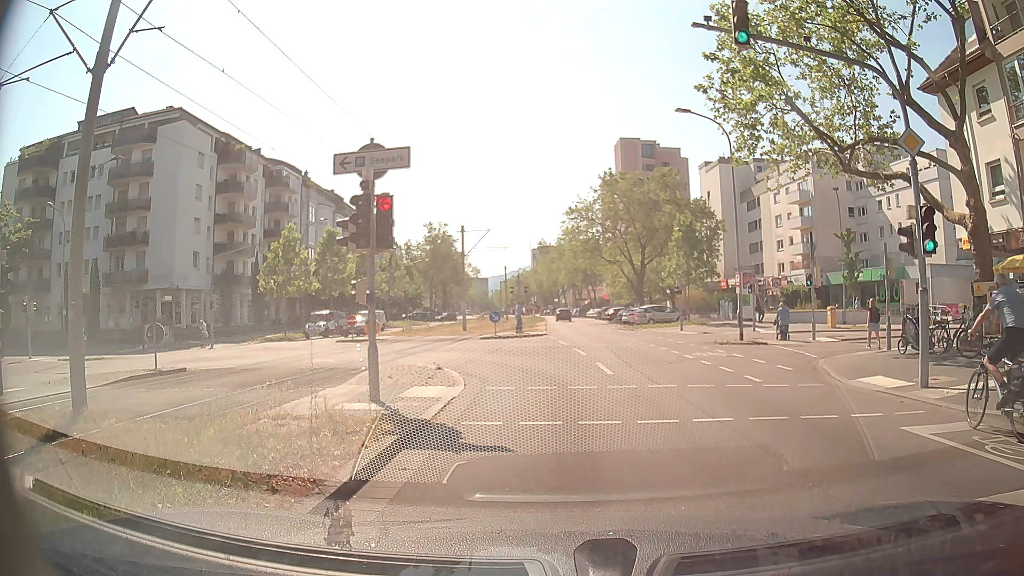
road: tertiary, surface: asphalt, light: Day
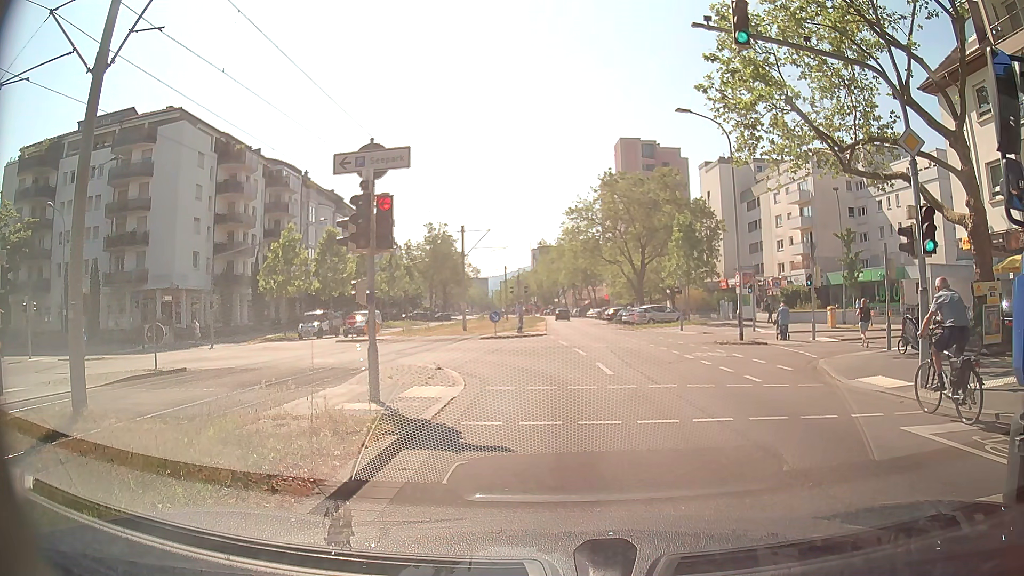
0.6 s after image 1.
(0.0, 0.0) m; 0°
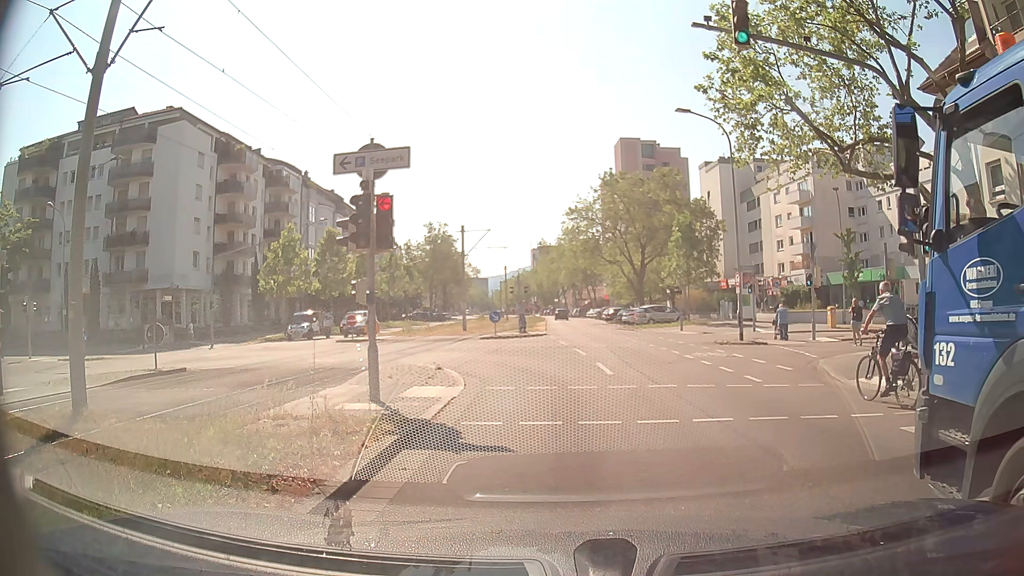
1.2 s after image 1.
(0.0, 0.0) m; 0°
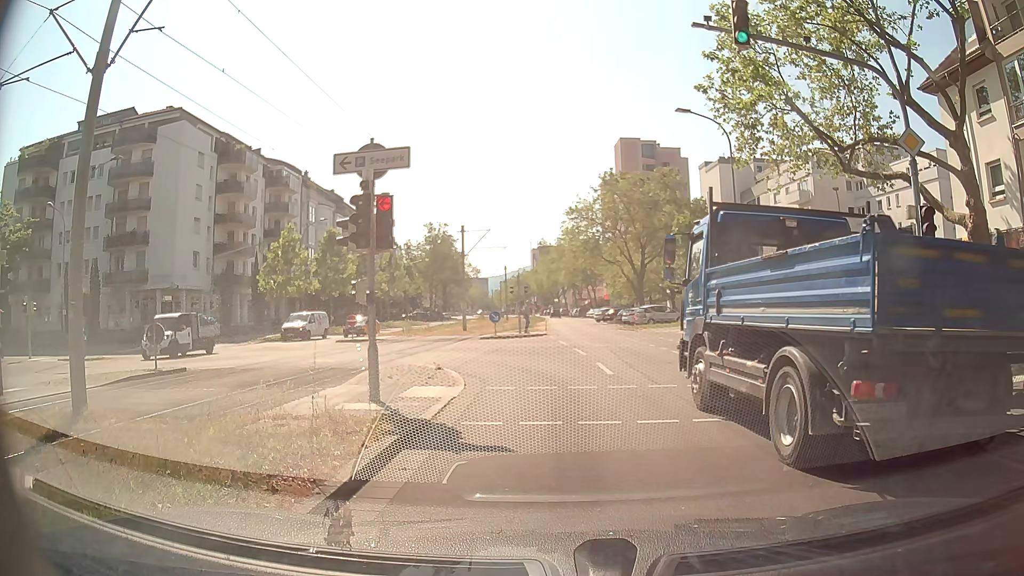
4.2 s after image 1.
(0.0, 0.0) m; 0°
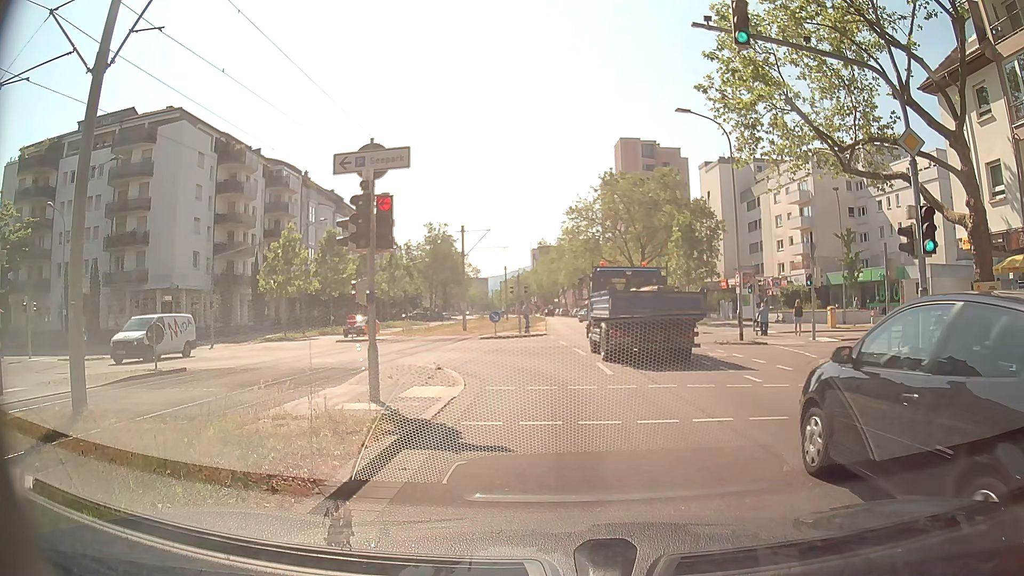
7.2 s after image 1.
(0.0, 0.0) m; 0°
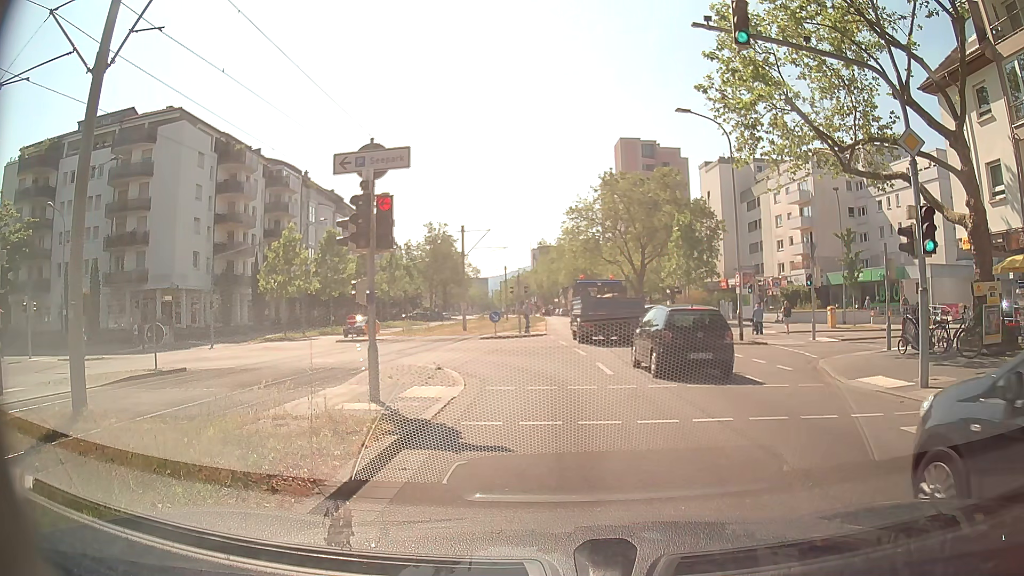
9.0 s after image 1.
(0.0, 0.0) m; 0°
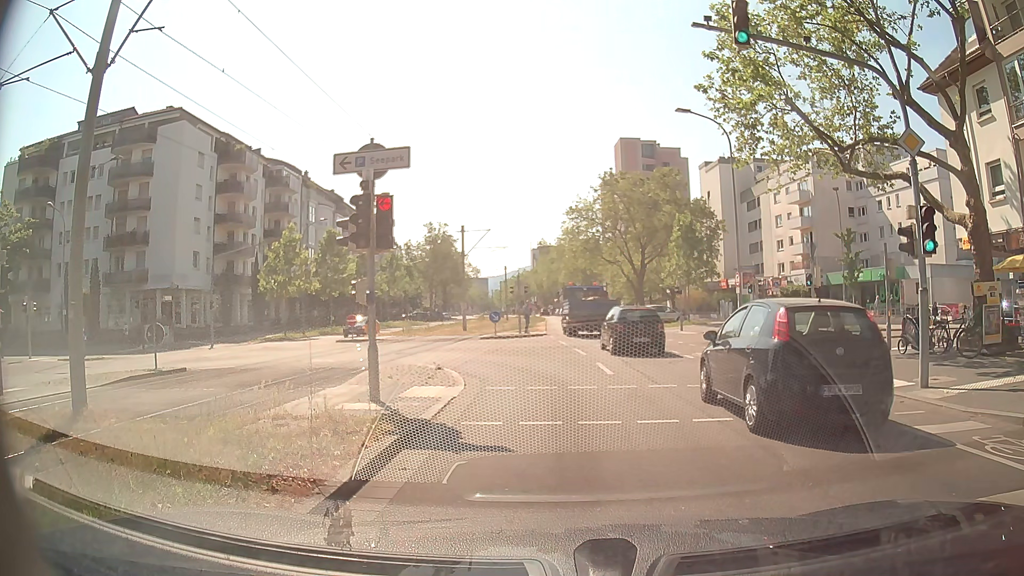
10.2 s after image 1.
(0.0, 0.0) m; 0°
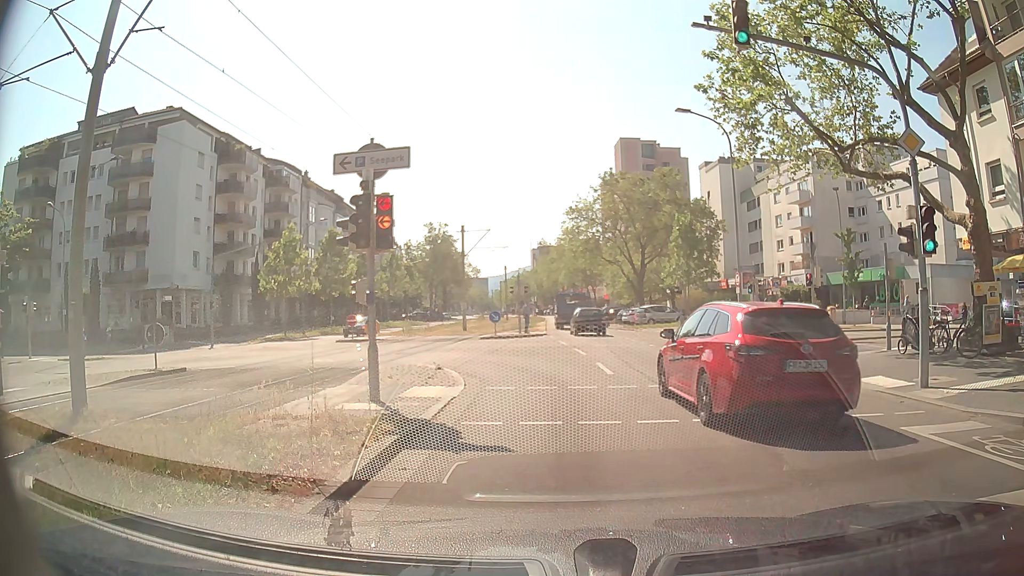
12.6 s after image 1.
(0.0, 0.0) m; 0°
